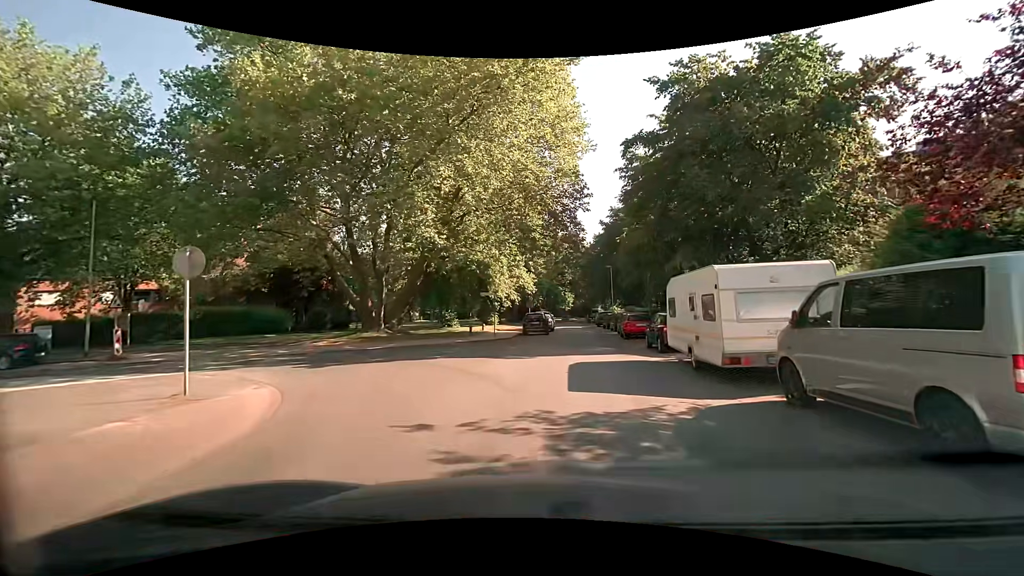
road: residential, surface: asphalt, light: Day
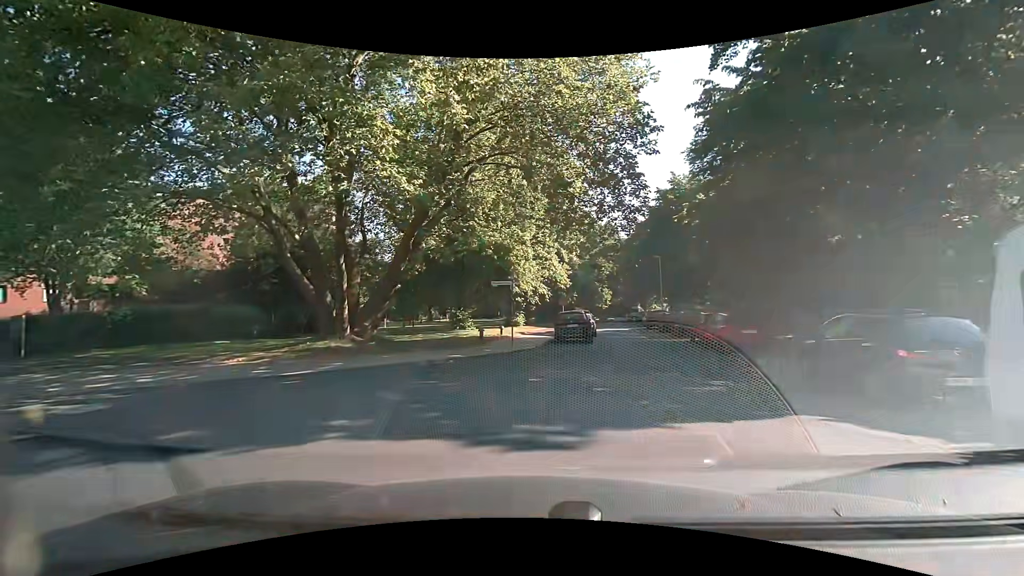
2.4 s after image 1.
(-0.3, +9.9) m; -5°
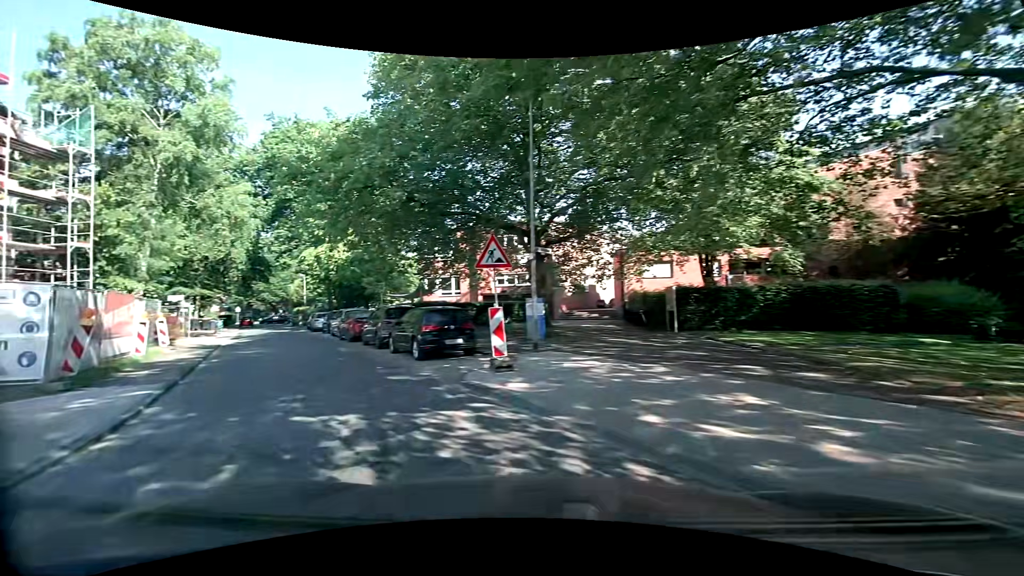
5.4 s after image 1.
(-5.2, +9.4) m; -67°
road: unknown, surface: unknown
